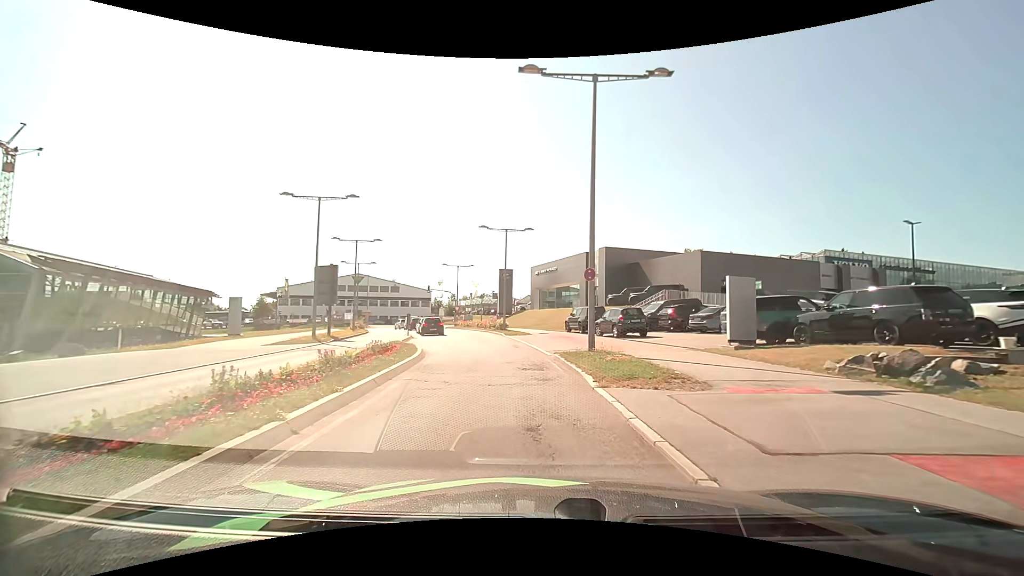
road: secondary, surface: asphalt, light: Day
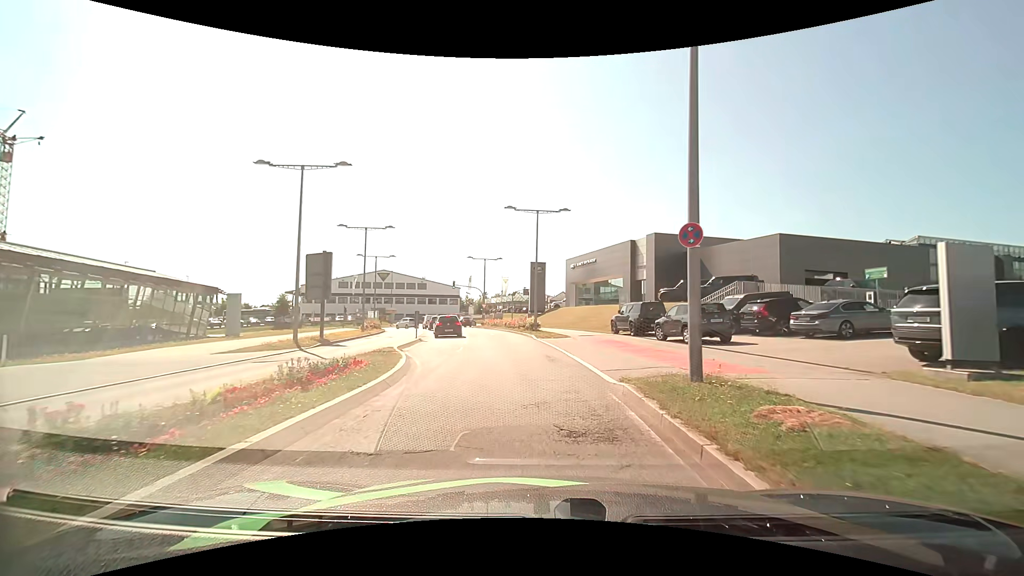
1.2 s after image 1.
(-0.2, +7.1) m; -4°
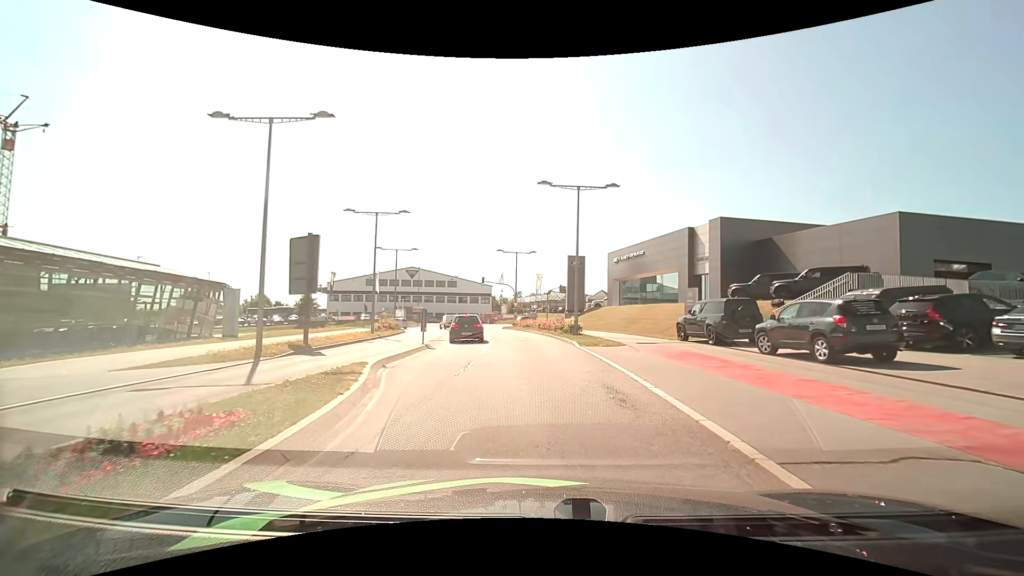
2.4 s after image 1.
(-0.2, +6.7) m; -5°
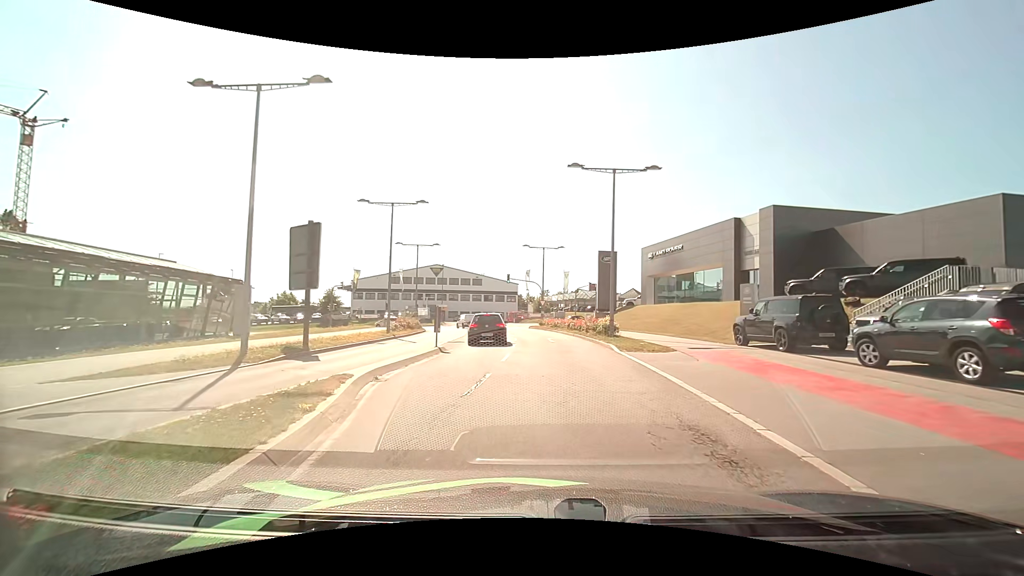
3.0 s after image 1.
(0.0, +3.1) m; -2°
(-1, +10) (-2, +20) (-3, +30) (-4, +40) (-5, +50) (-7, +60) (-10, +69) (-16, +77) (-25, +80) (-35, +80) m
